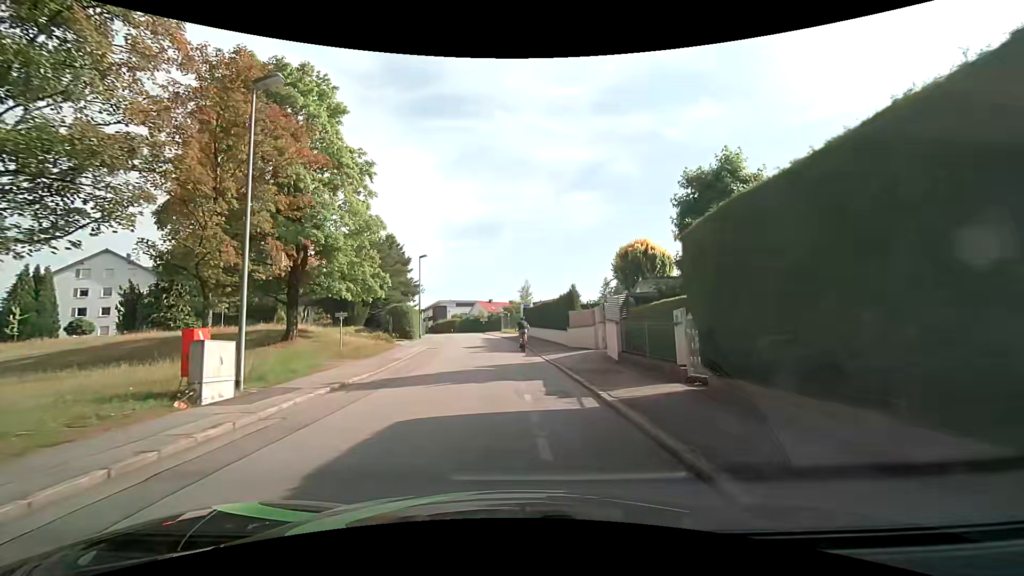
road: residential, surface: asphalt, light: Day
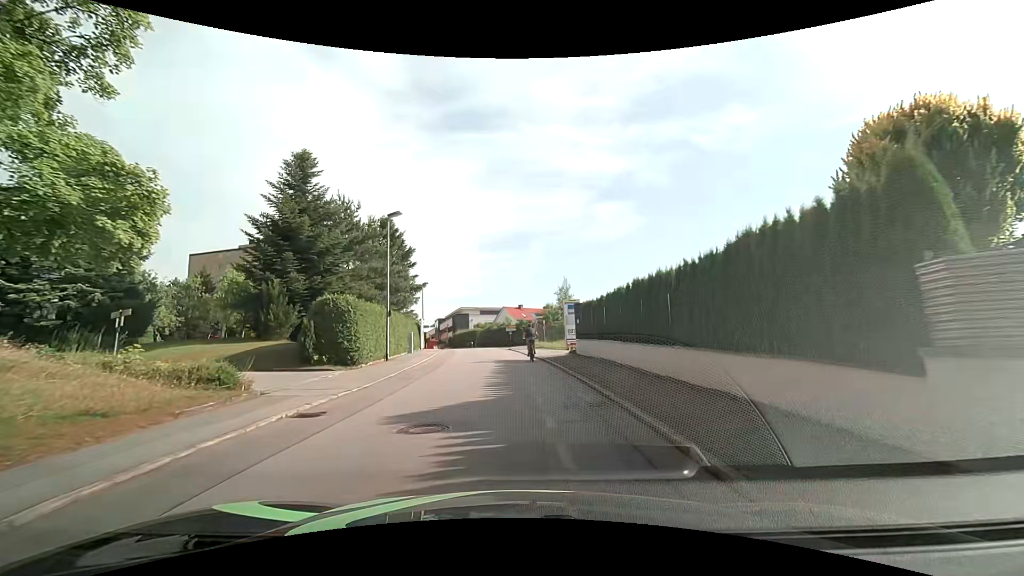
(-0.6, +22.2) m; -2°
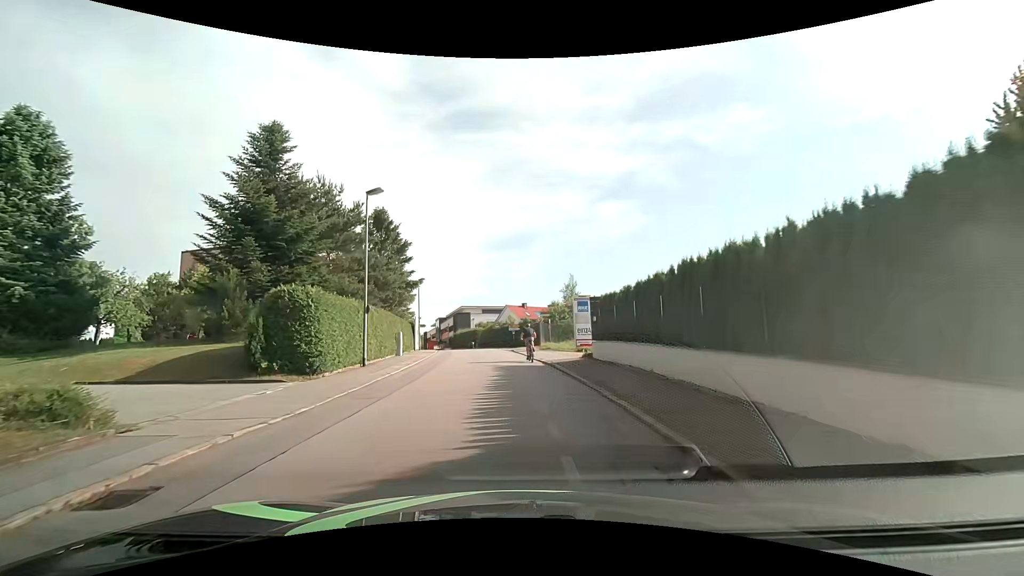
(-0.1, +4.6) m; -2°
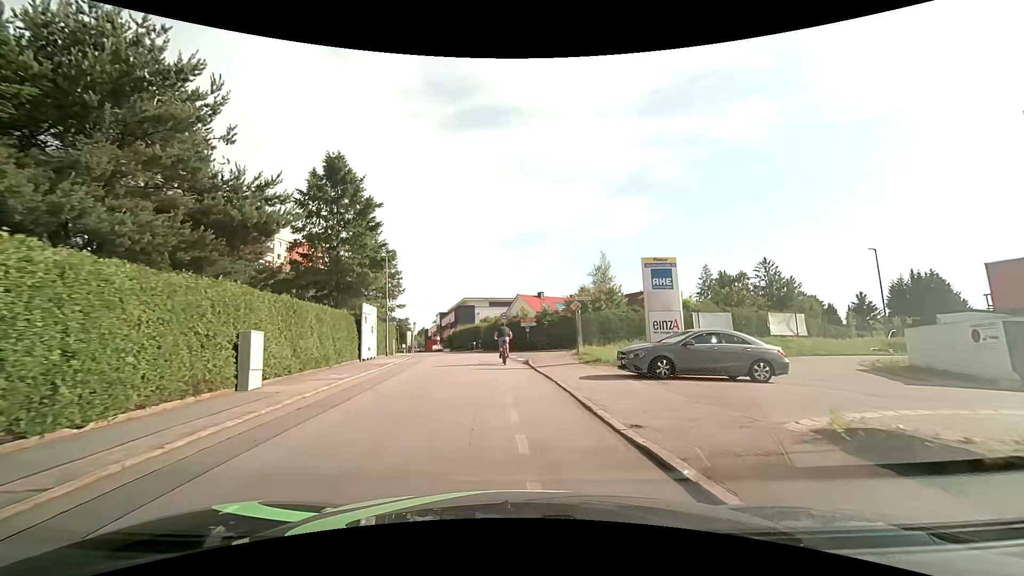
(-0.1, +18.9) m; -1°
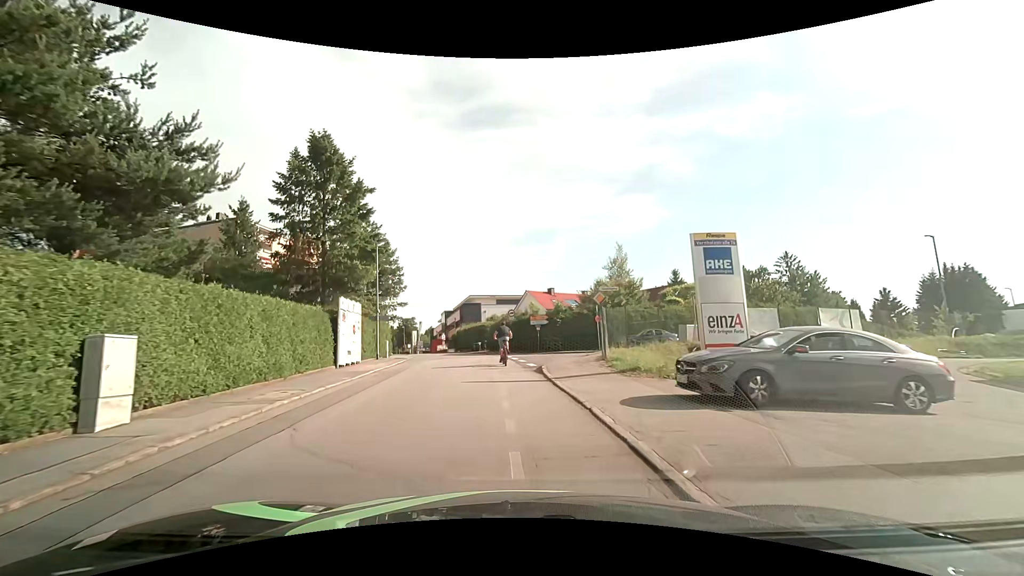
(-0.1, +4.8) m; -1°
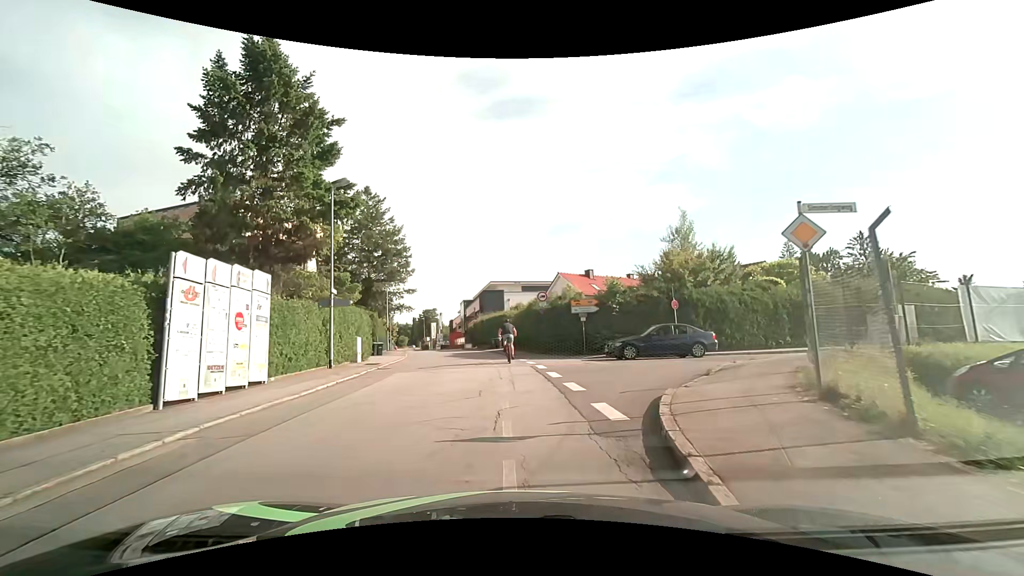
(-0.3, +12.3) m; -3°
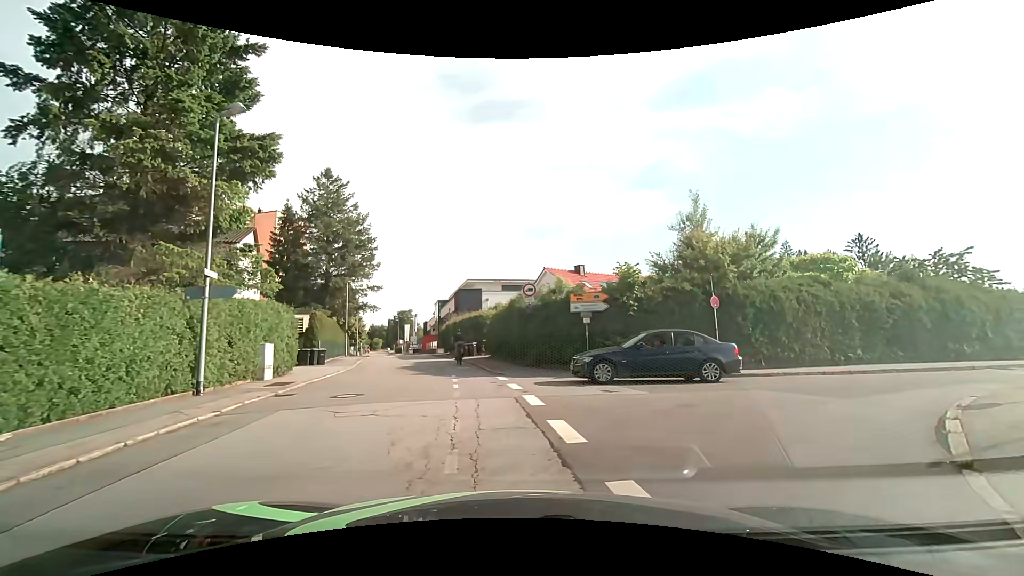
(-0.1, +6.9) m; +1°
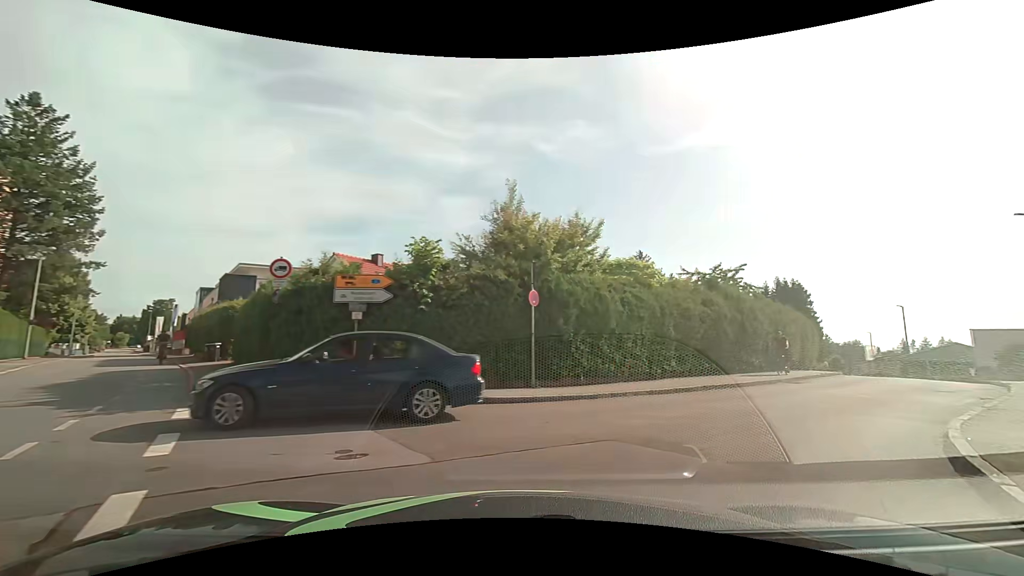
(+0.8, +5.7) m; +21°
